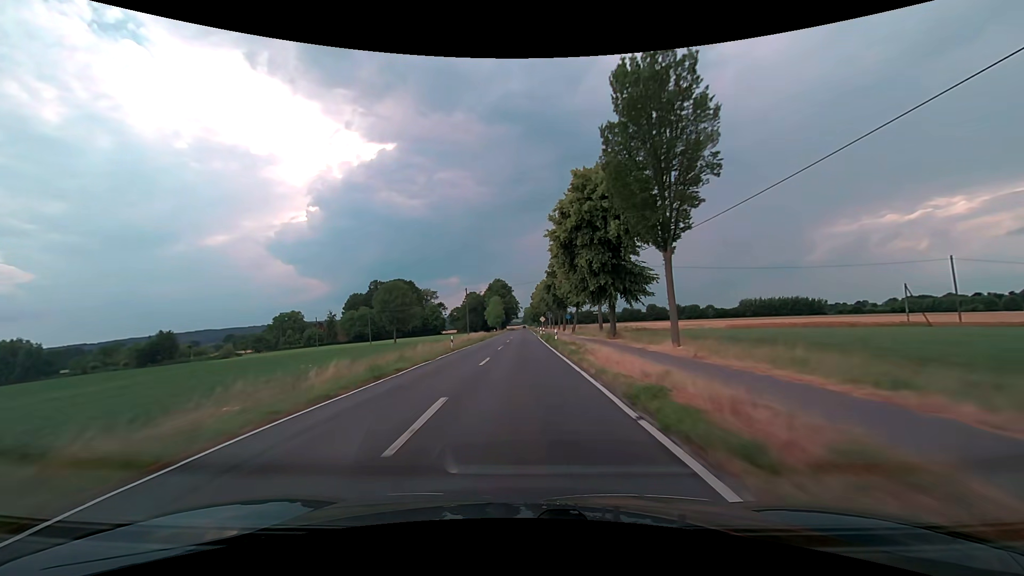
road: secondary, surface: asphalt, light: Day
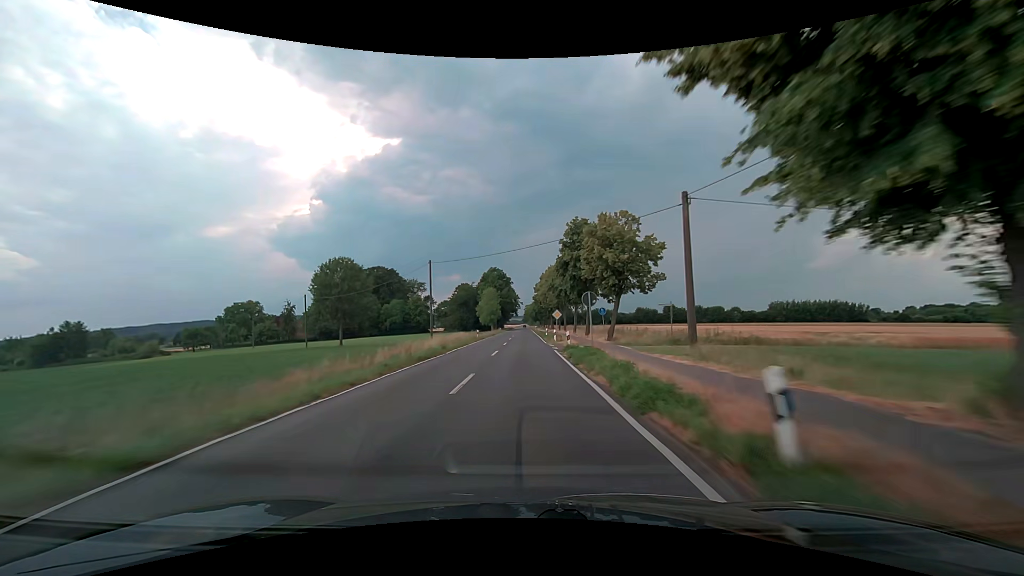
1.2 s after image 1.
(-0.1, +31.6) m; 0°
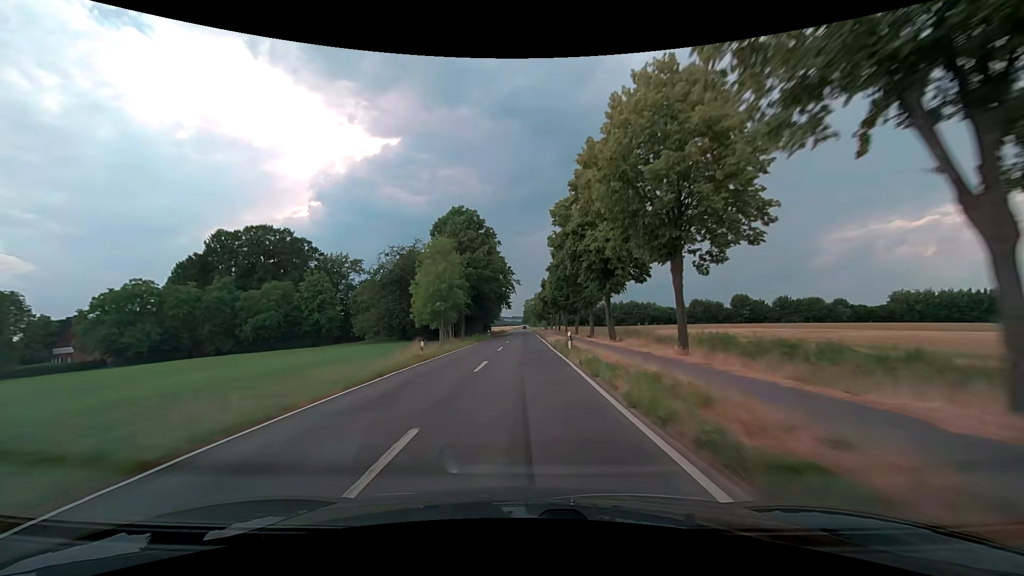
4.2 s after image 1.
(+0.4, +79.1) m; 0°
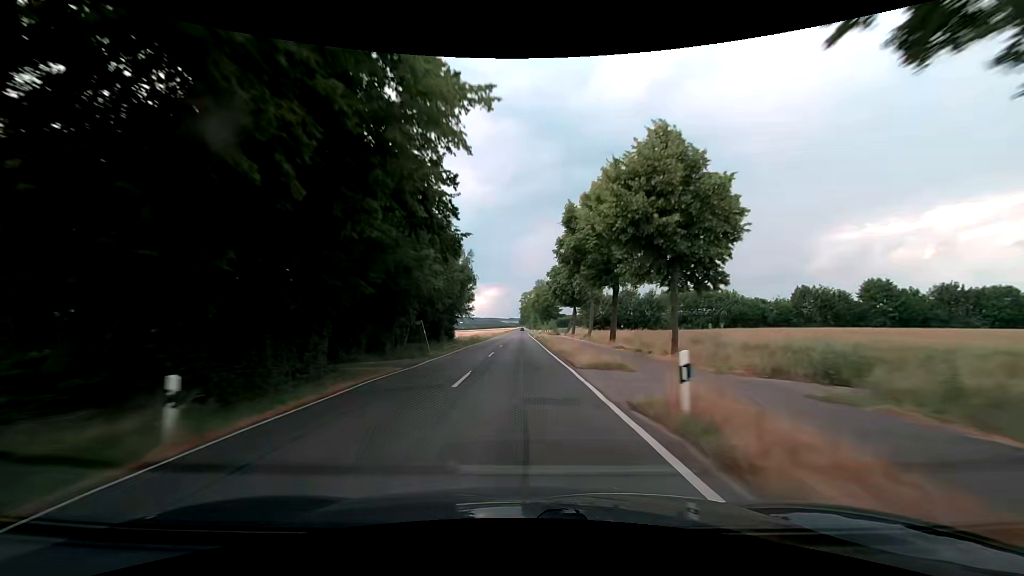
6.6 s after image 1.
(+0.4, +63.3) m; 0°
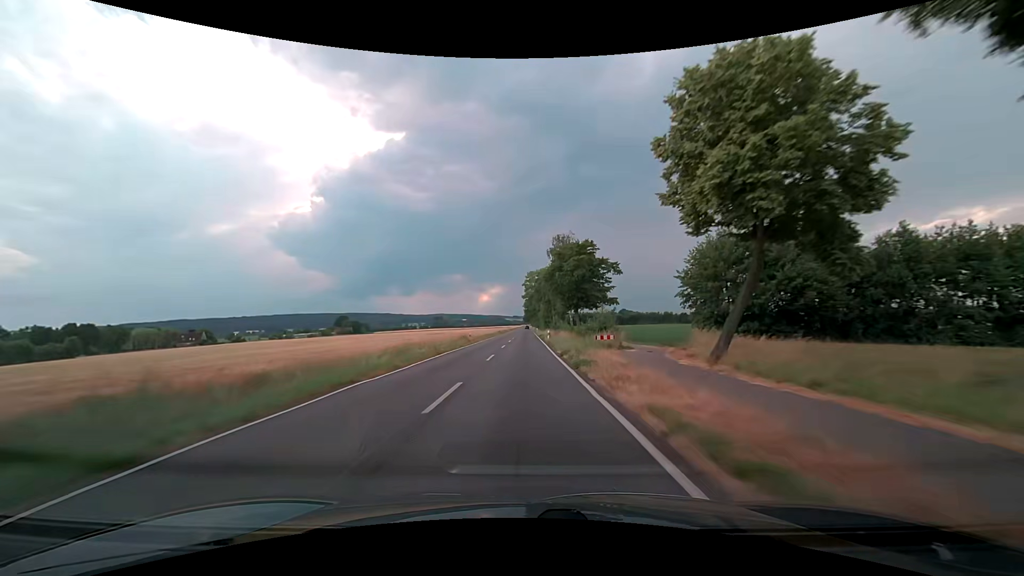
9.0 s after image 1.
(+0.1, +63.3) m; 0°
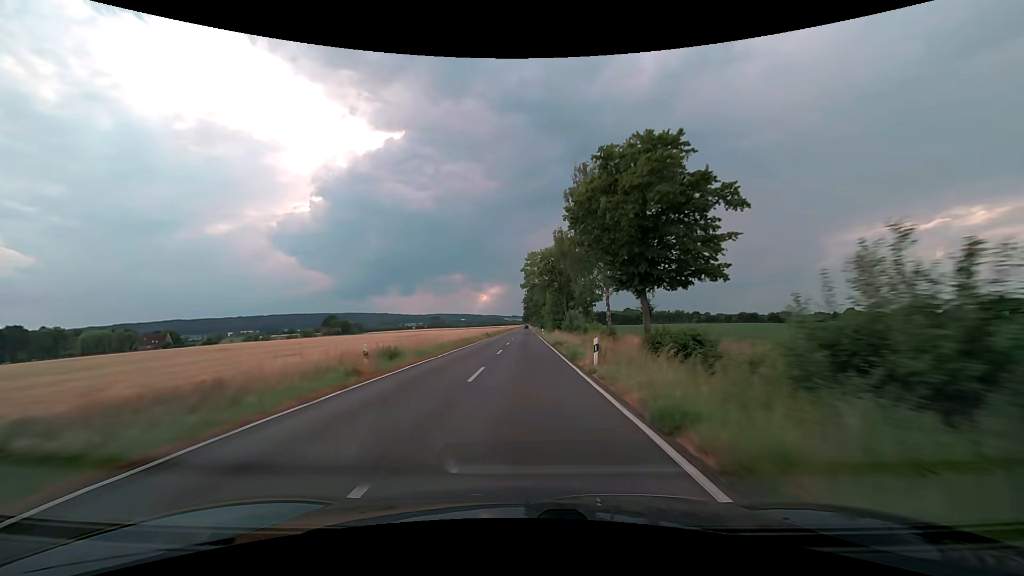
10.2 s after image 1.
(0.0, +31.7) m; 0°
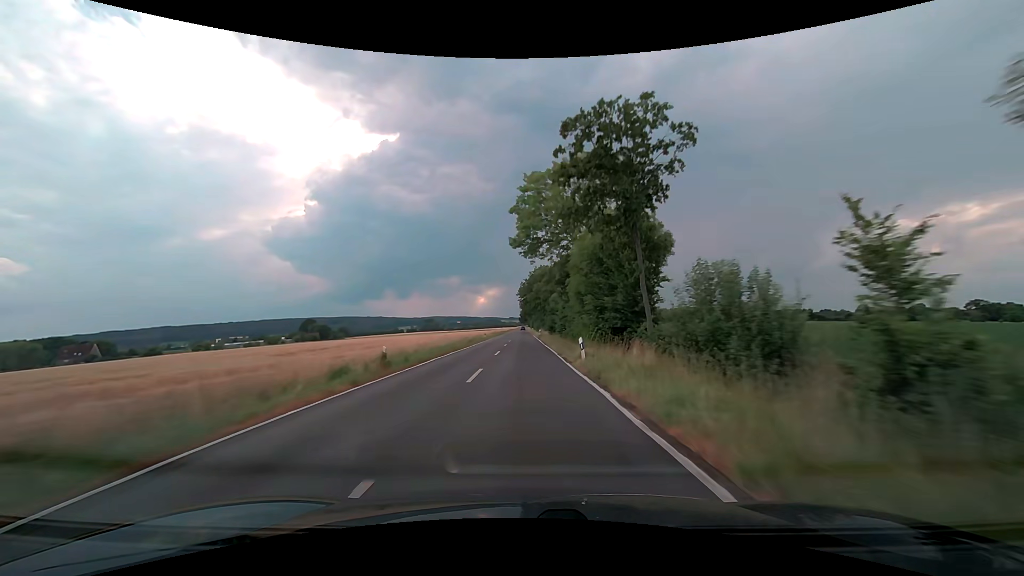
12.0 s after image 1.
(+0.3, +47.5) m; 0°
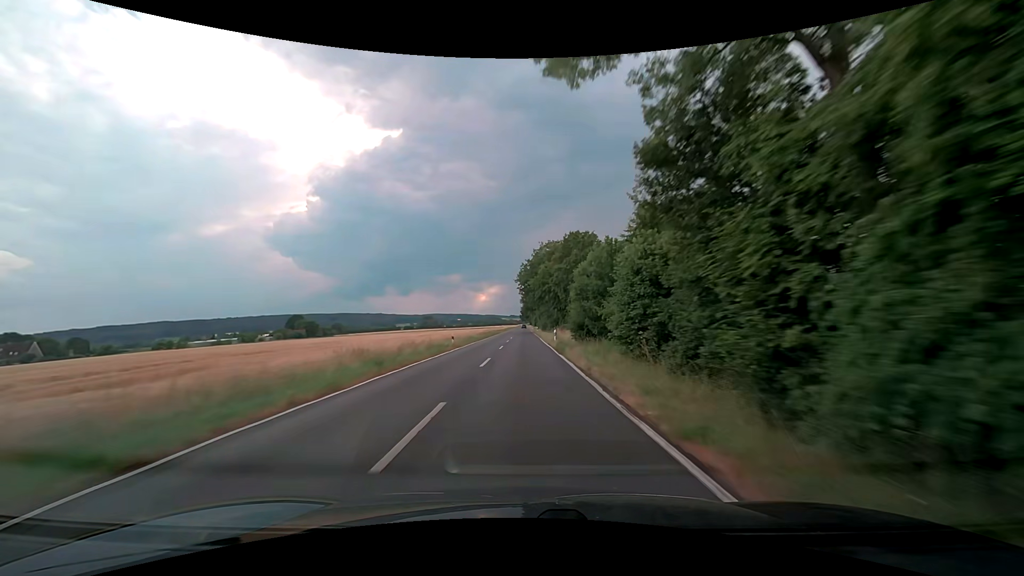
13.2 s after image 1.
(+0.1, +31.7) m; 0°
(0, +10) (0, +20) (0, +30) (0, +40) (0, +50) (0, +60) (0, +70) (0, +80) (0, +90) (0, +100) m
